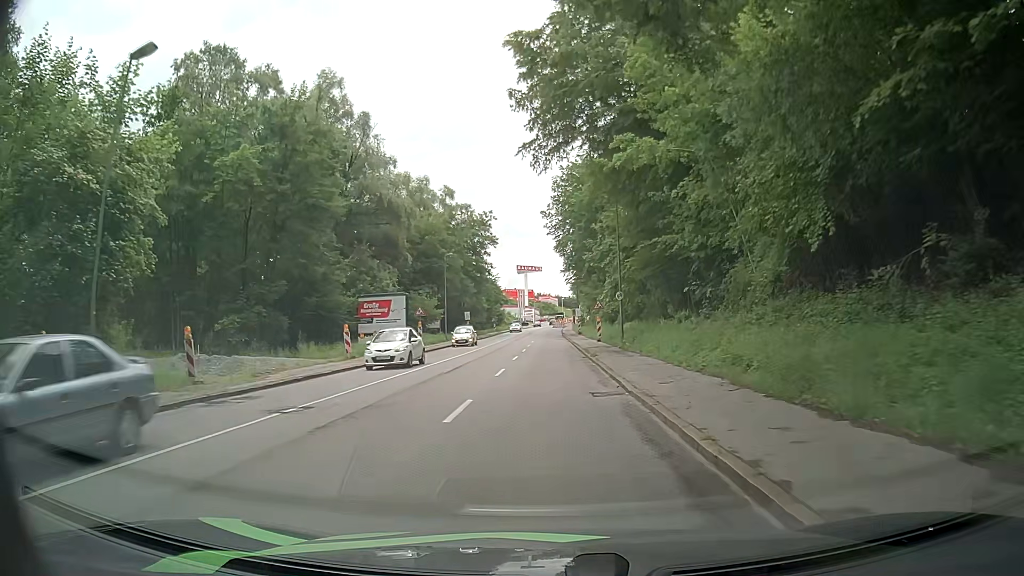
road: tertiary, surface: asphalt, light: Day
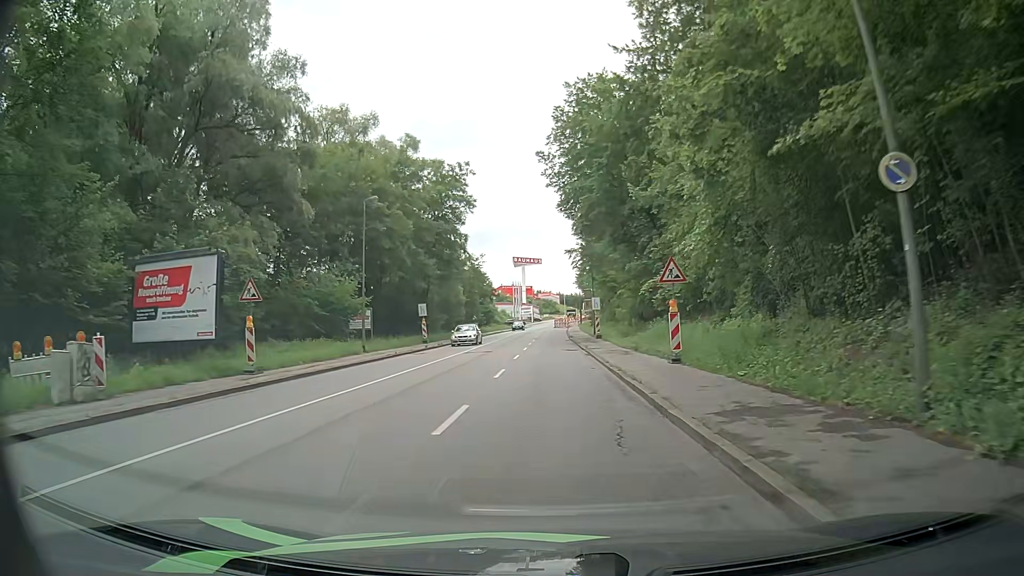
(-0.2, +28.4) m; -1°
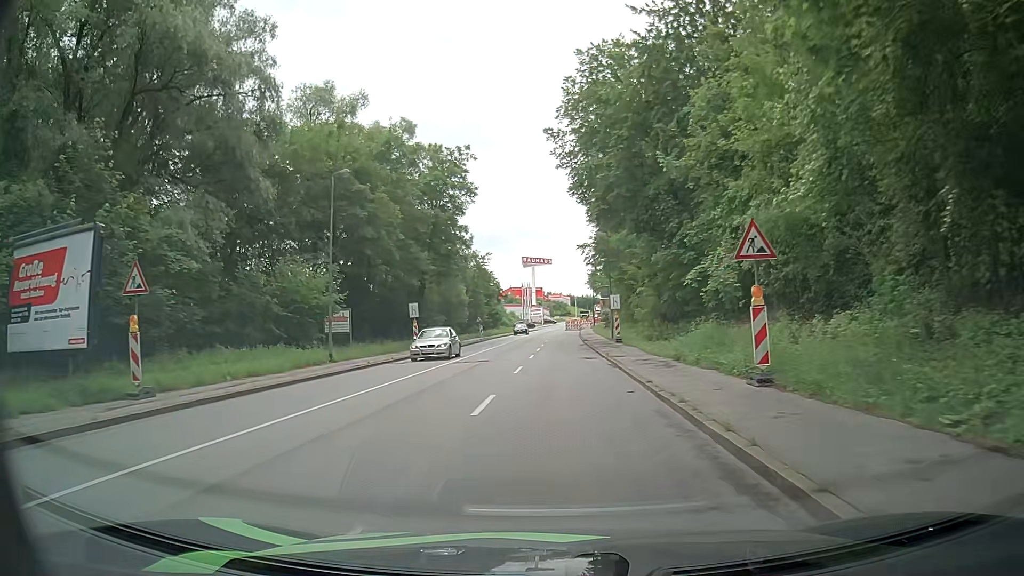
(0.0, +7.0) m; -1°
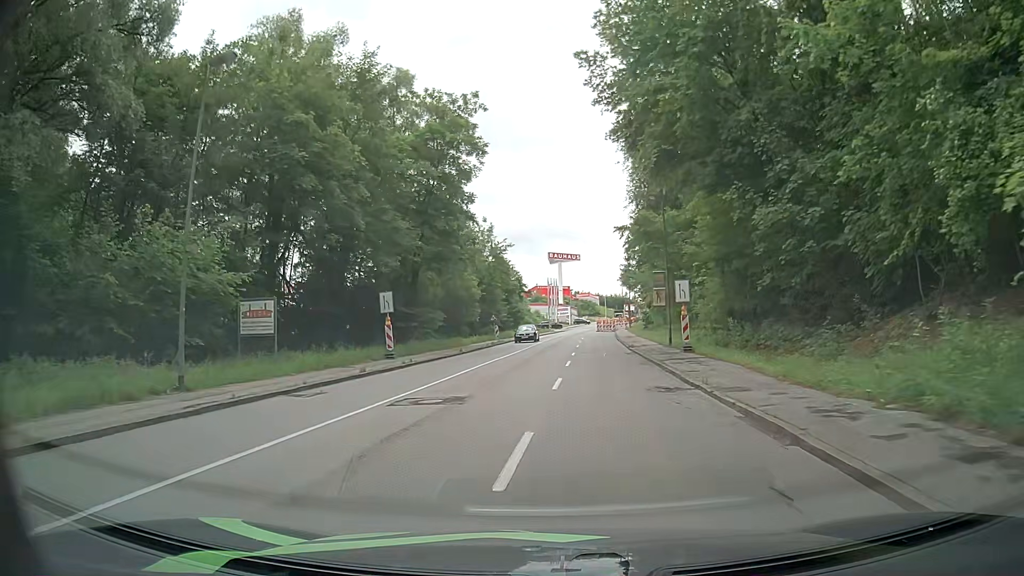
(-0.3, +13.9) m; -2°
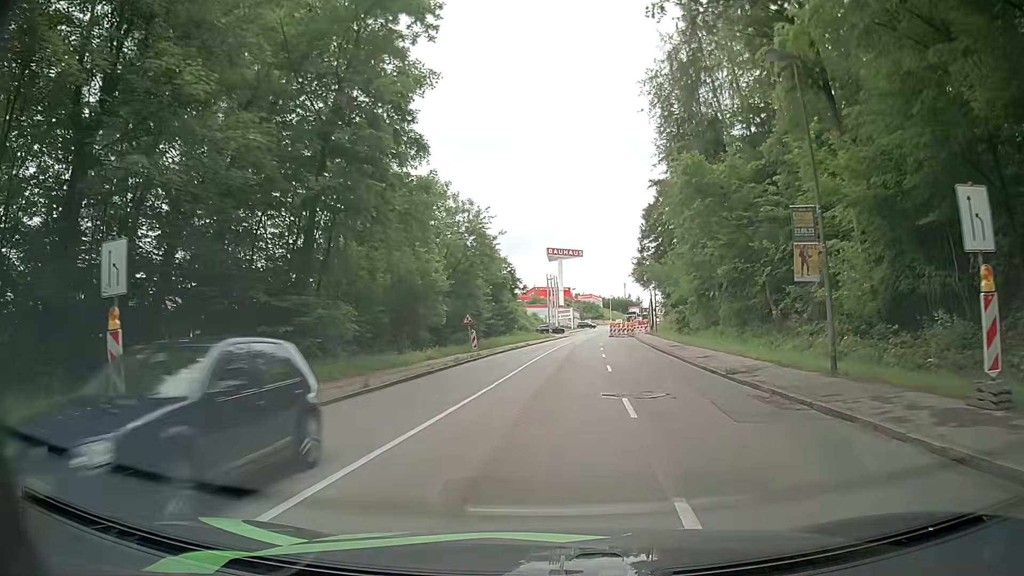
(-0.1, +20.4) m; 0°
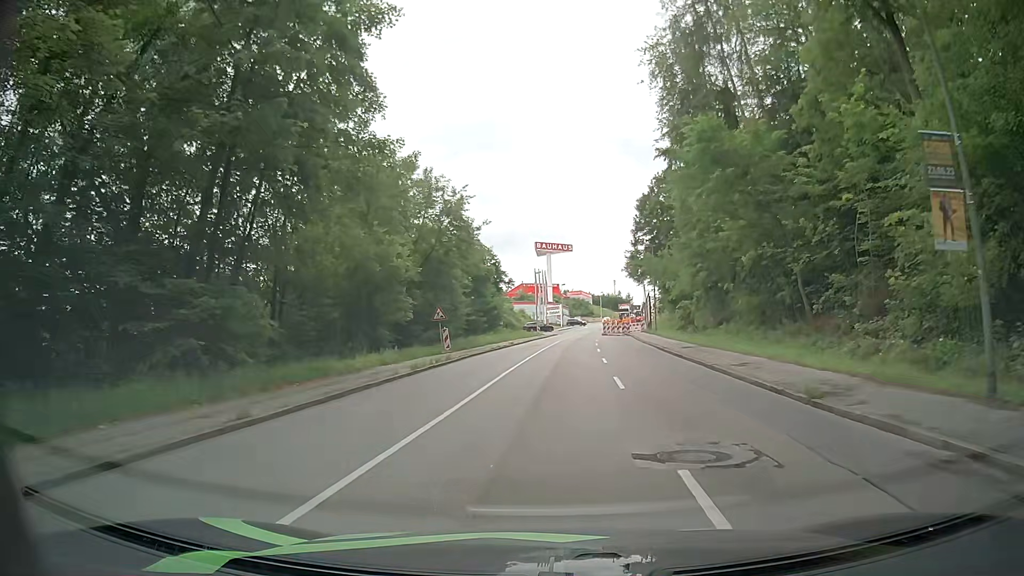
(0.0, +6.7) m; -1°
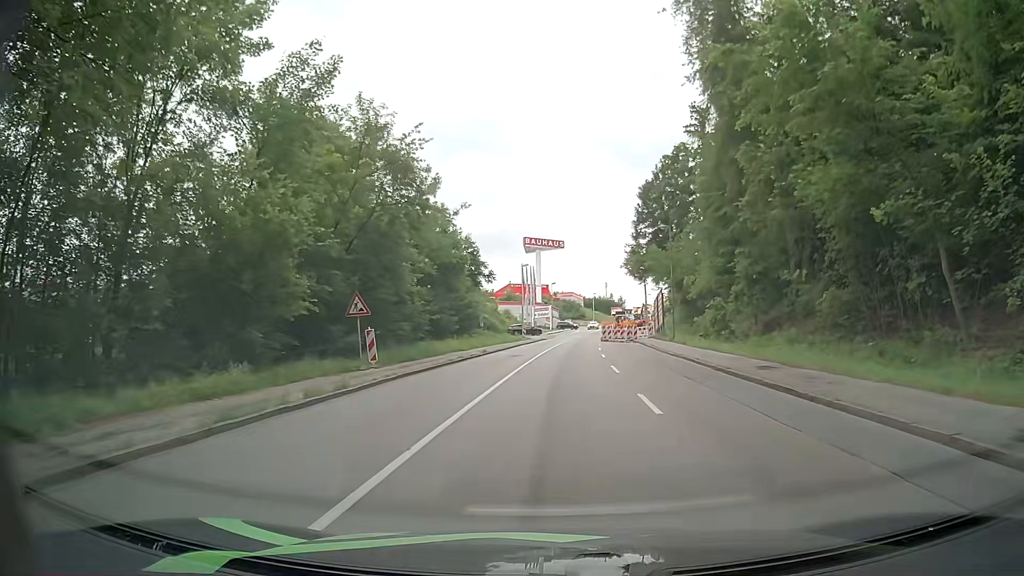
(+0.4, +13.3) m; +3°
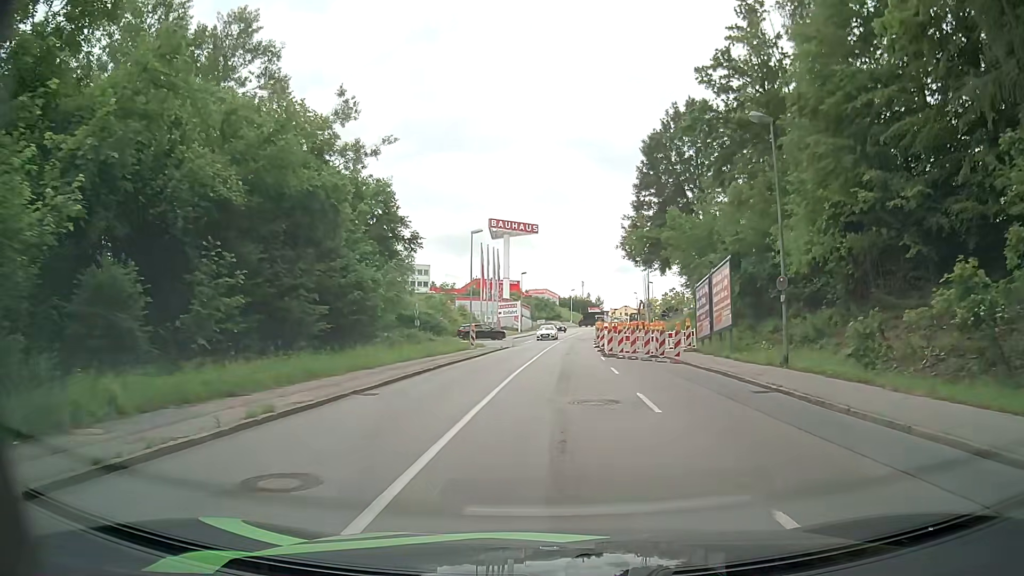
(+0.5, +26.4) m; +2°
(0, +10) (0, +20) (+1, +30) (+1, +40) (+2, +50) (+2, +60) (+3, +70) (+4, +80) (+5, +90) (+7, +100) m
